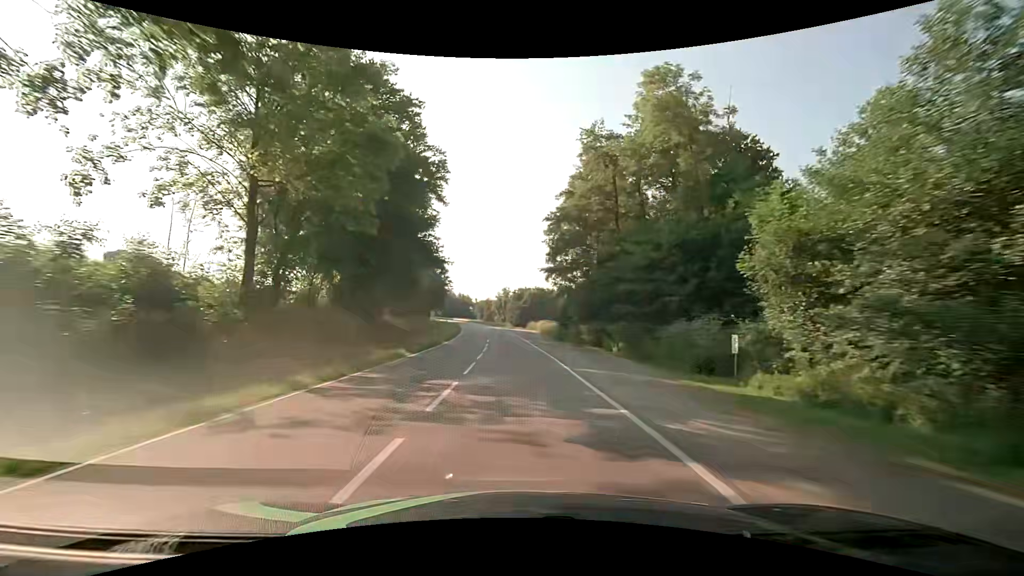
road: secondary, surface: asphalt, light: Day
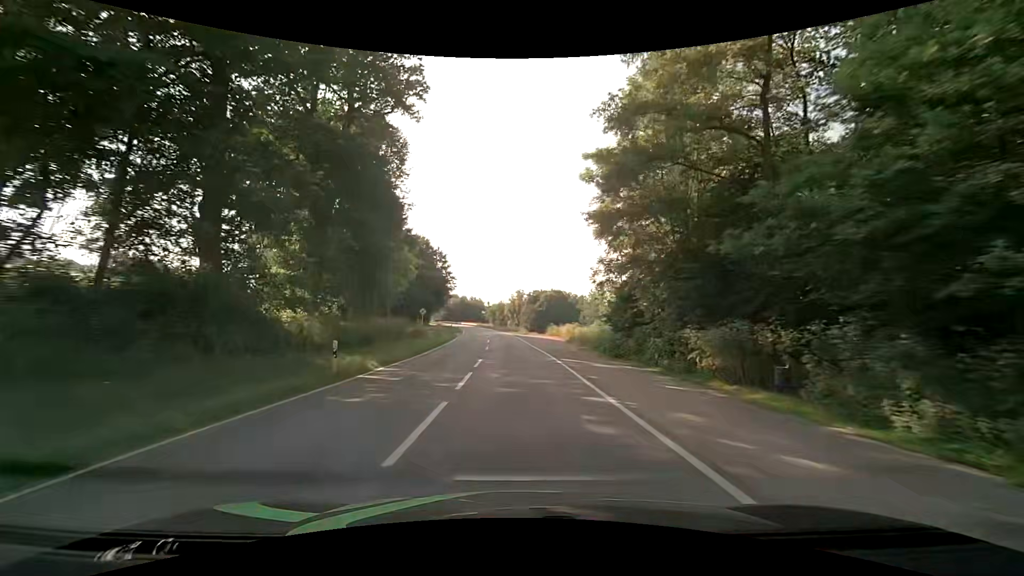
(-0.2, +21.3) m; -1°
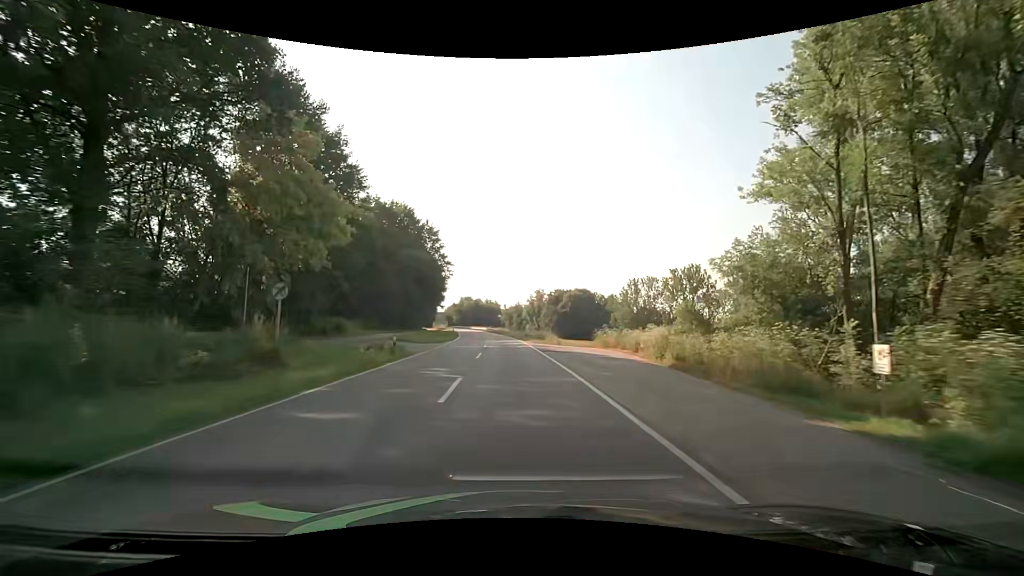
(-0.6, +32.0) m; -2°
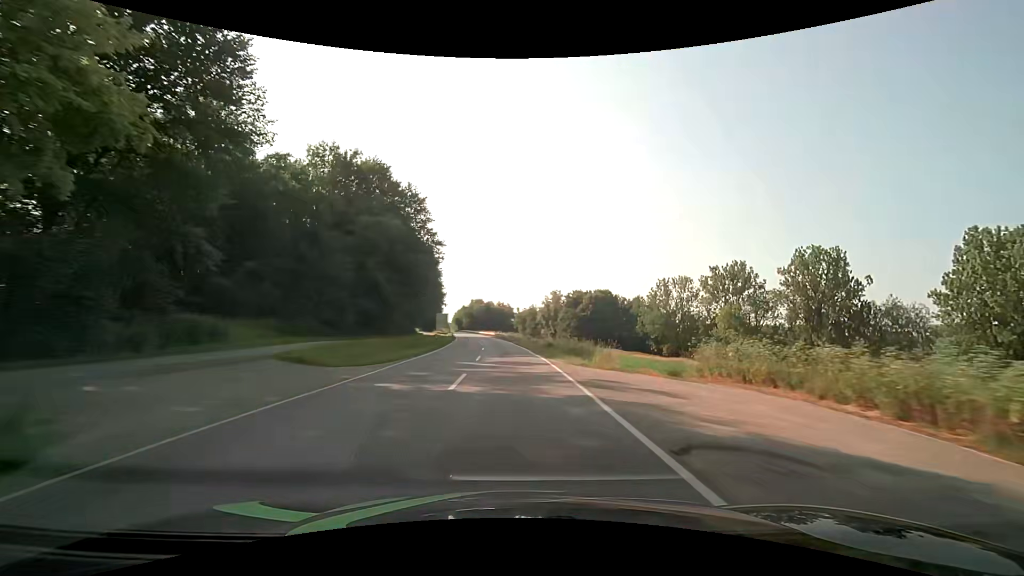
(-0.5, +21.9) m; -2°
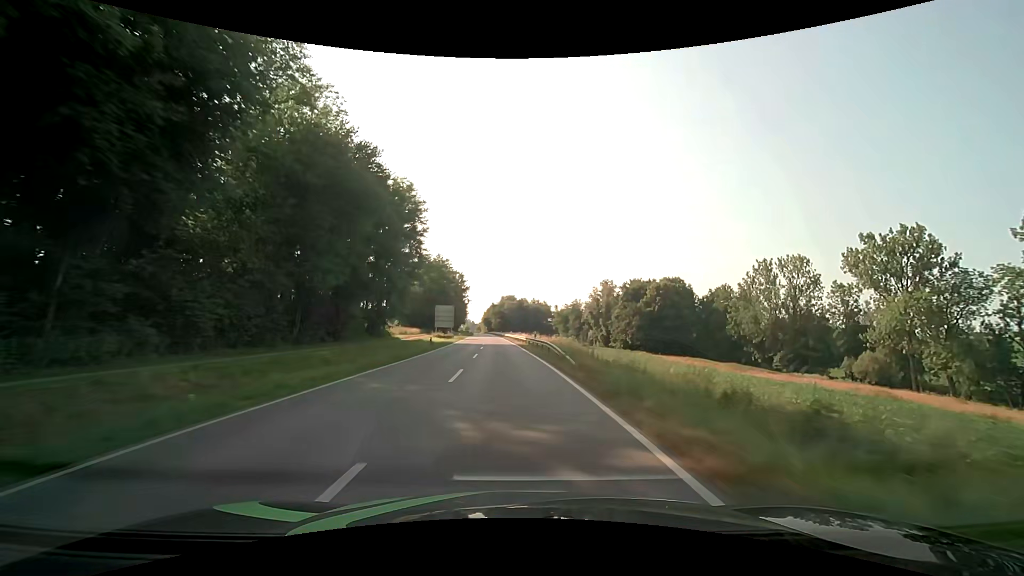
(-1.6, +47.0) m; -4°
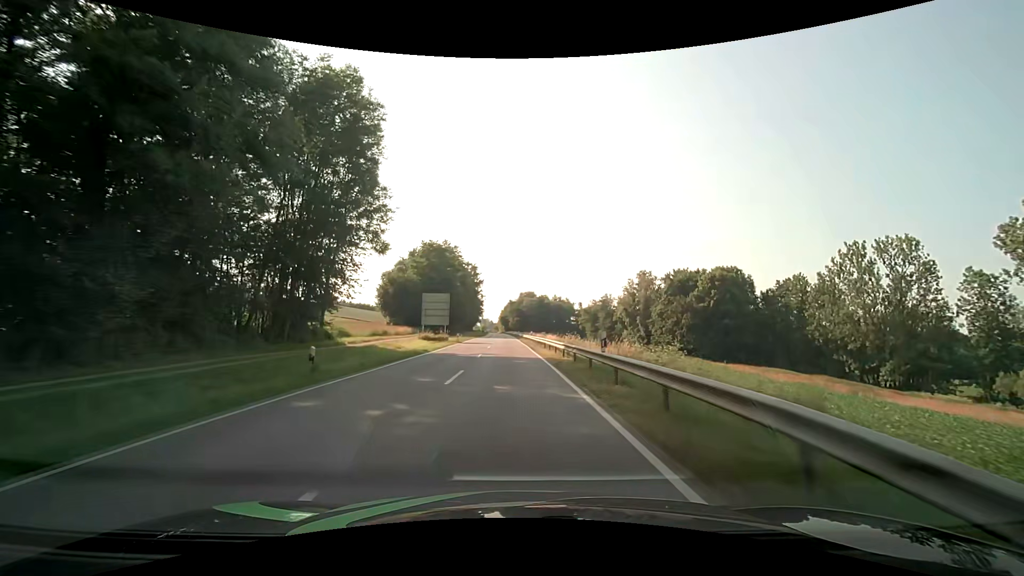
(-0.4, +25.2) m; -2°
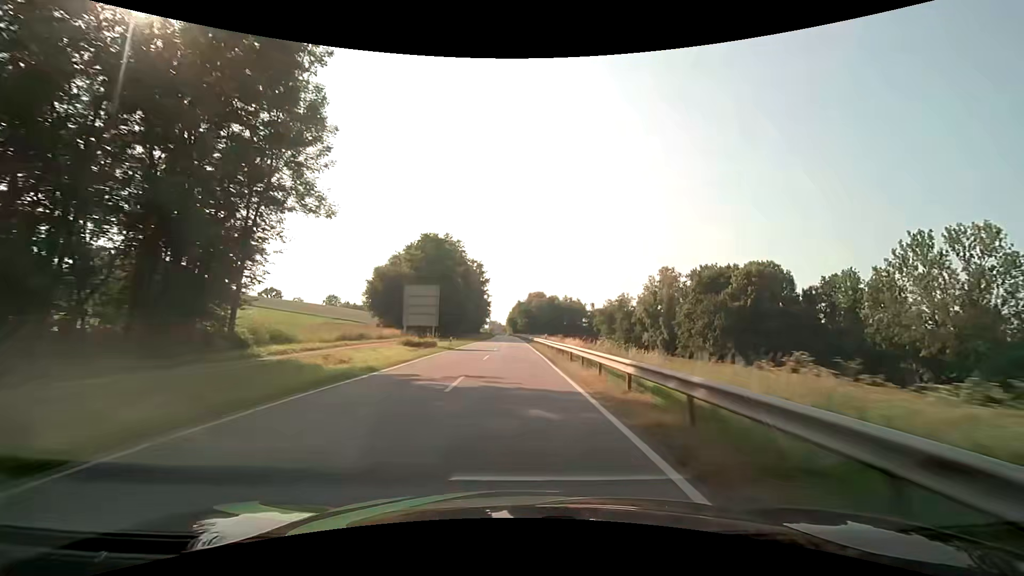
(-0.2, +13.0) m; -1°
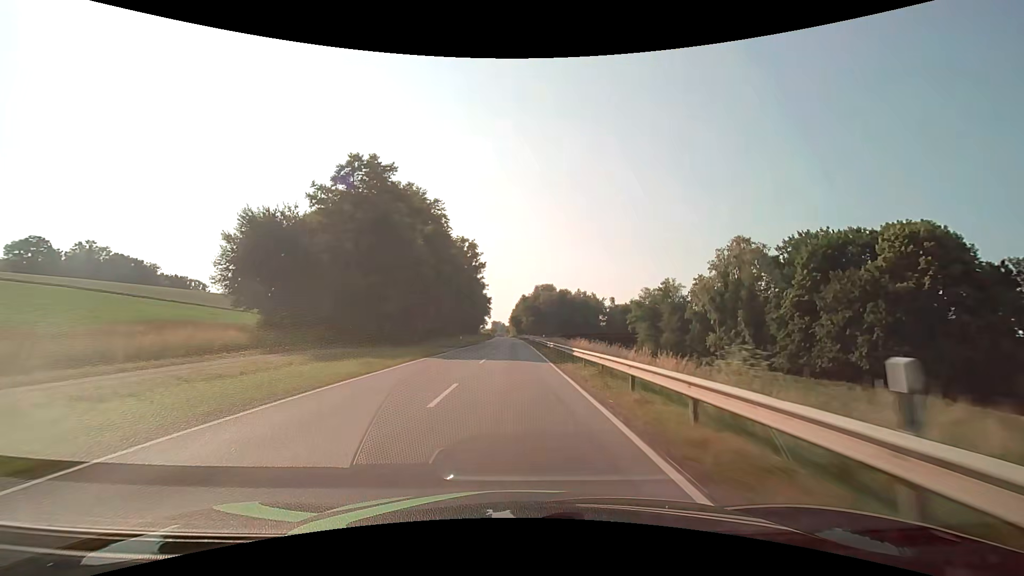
(-0.2, +40.5) m; 0°
(0, +10) (0, +20) (0, +30) (0, +40) (0, +50) (0, +60) (-1, +70) (-1, +80) (-1, +90) (-1, +100) m
